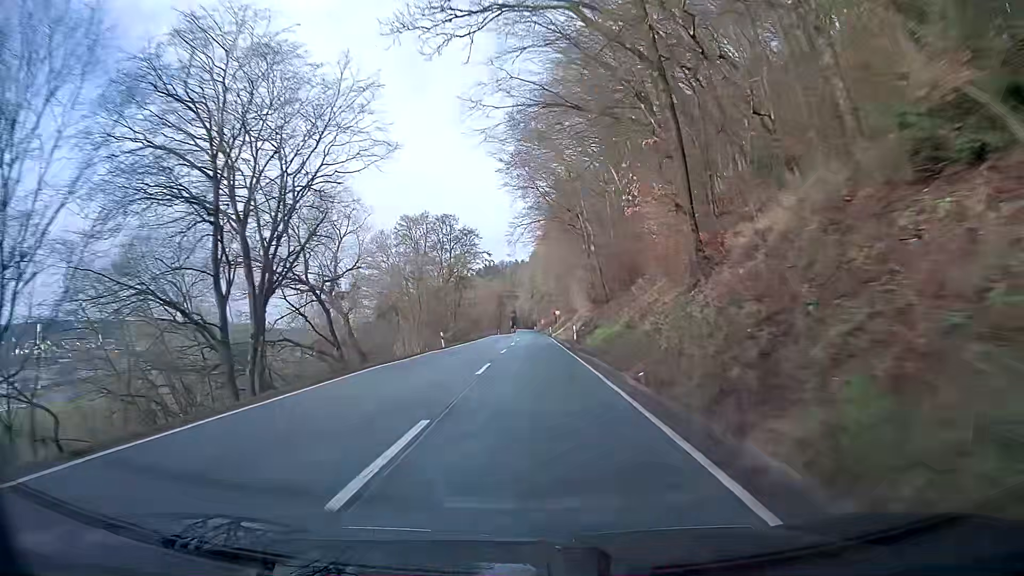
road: secondary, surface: asphalt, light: Day
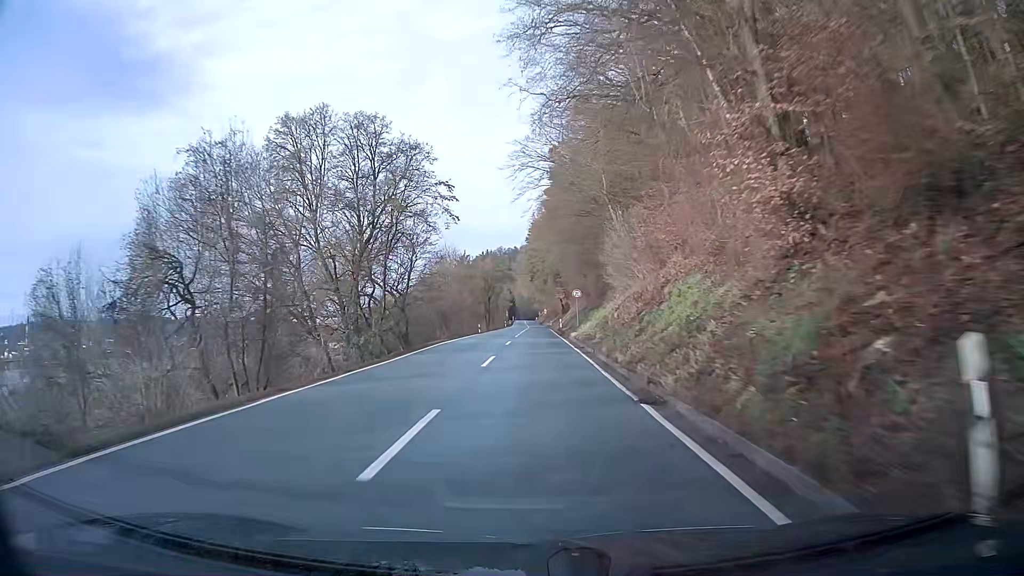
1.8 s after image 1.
(+0.2, +35.7) m; 0°
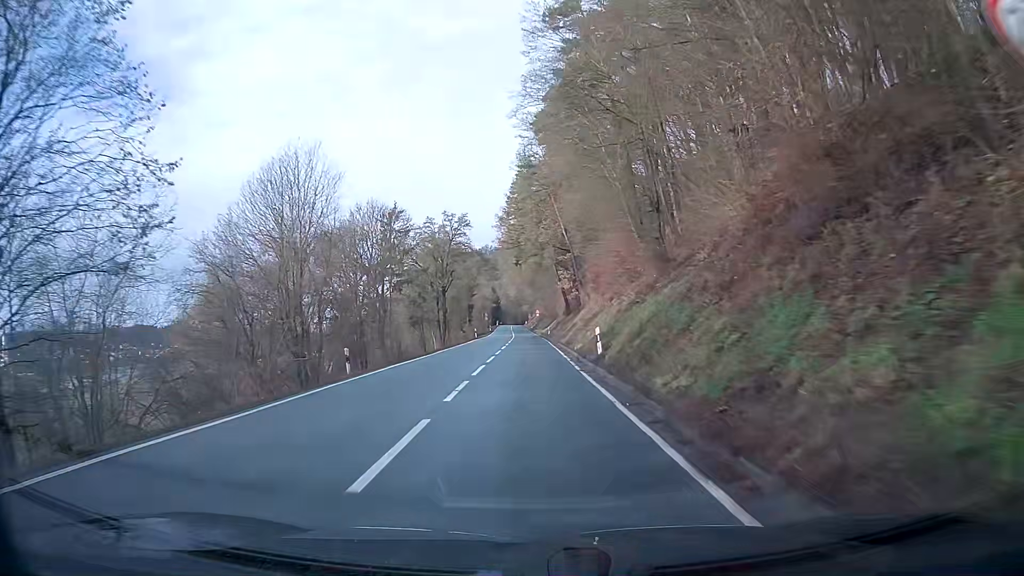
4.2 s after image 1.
(+0.4, +43.1) m; +1°
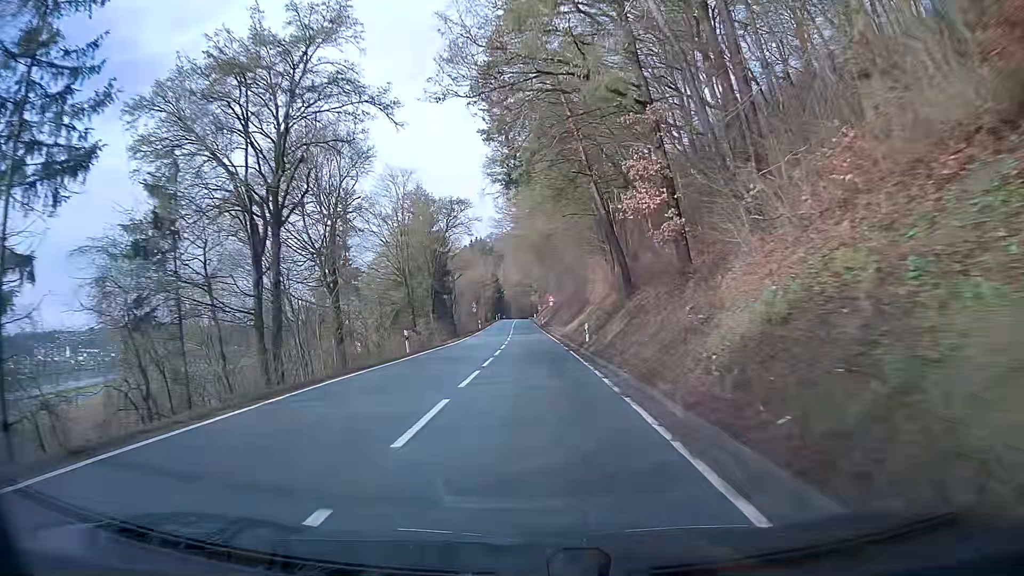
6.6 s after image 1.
(-0.4, +42.0) m; -1°
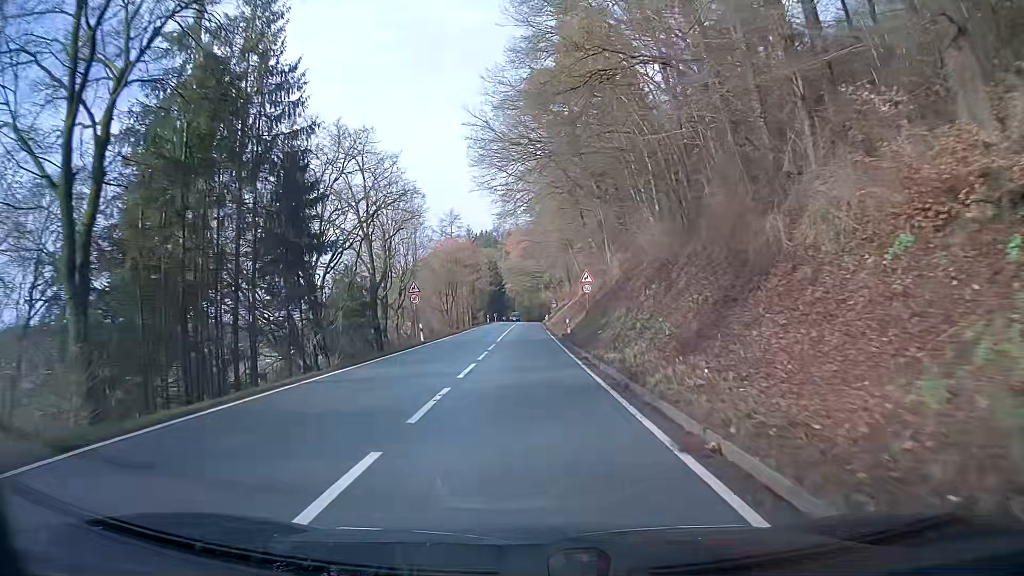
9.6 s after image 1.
(-0.3, +46.5) m; -1°
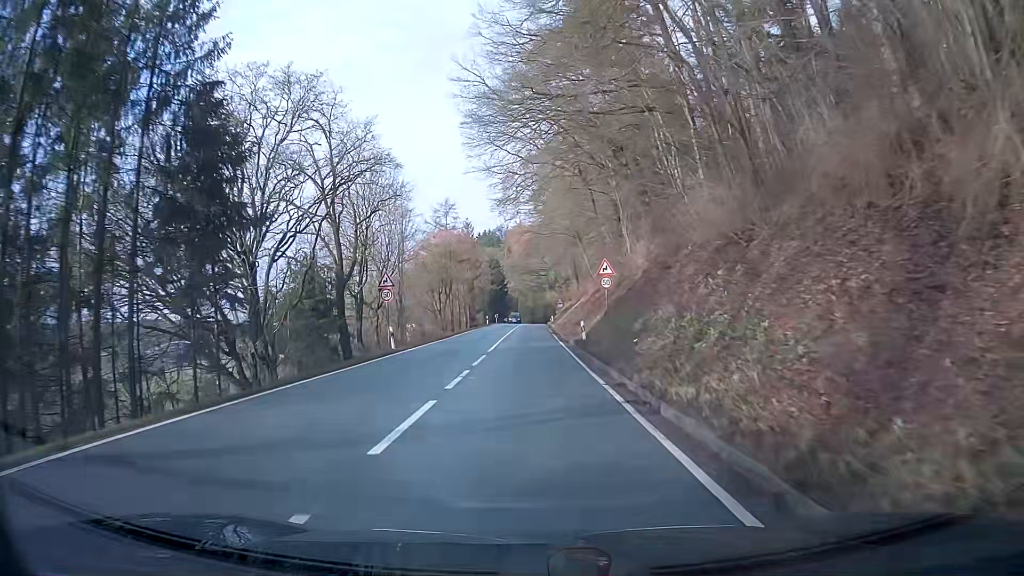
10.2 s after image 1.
(0.0, +8.1) m; 0°
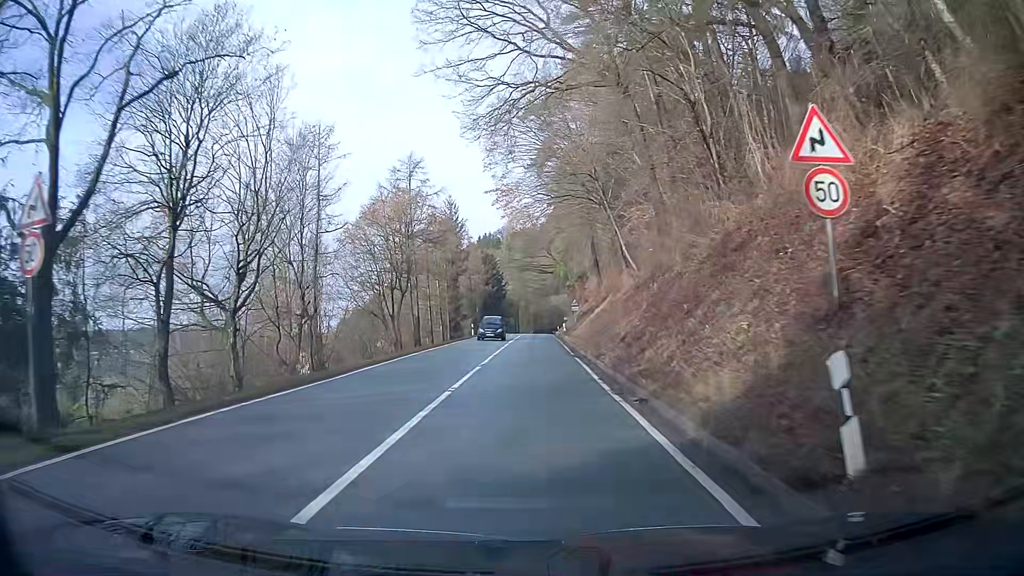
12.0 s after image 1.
(+0.1, +22.9) m; 0°
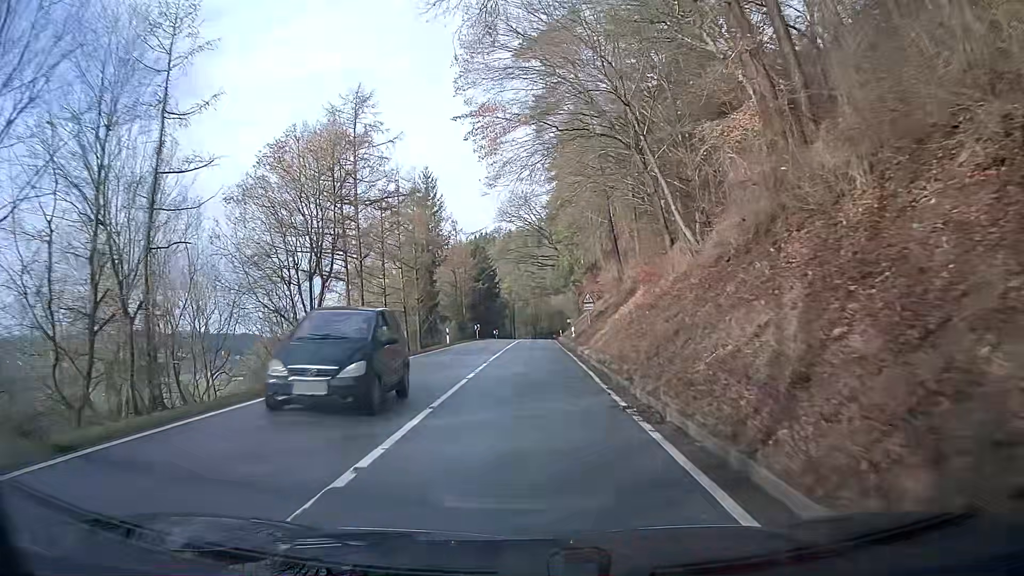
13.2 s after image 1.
(+0.1, +15.2) m; +1°
(0, +10) (0, +20) (0, +30) (0, +40) (0, +50) (0, +60) (0, +70) (0, +80) (+1, +90) (+3, +100) m
